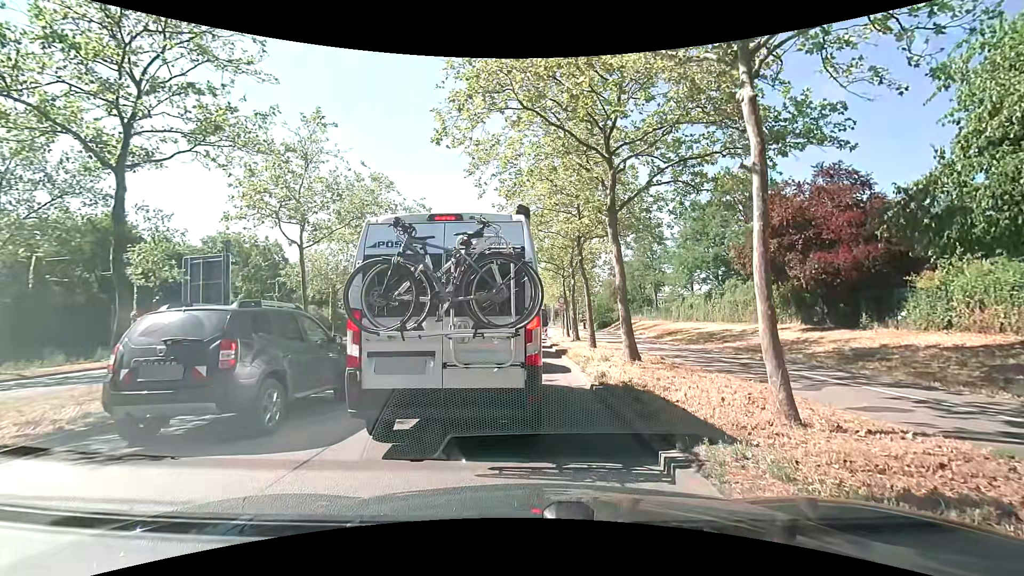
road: primary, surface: asphalt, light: Day
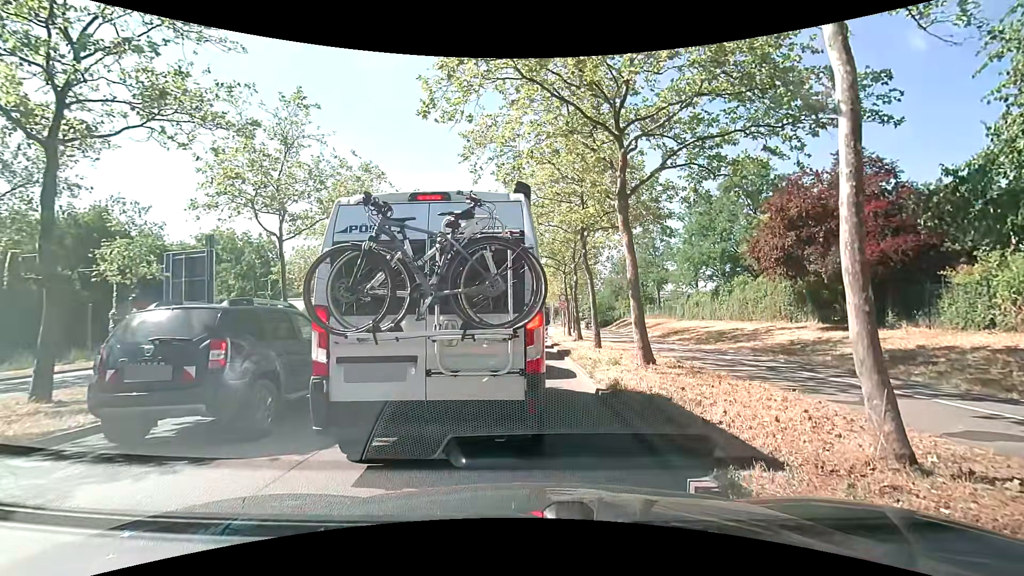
(0.0, +1.6) m; 0°
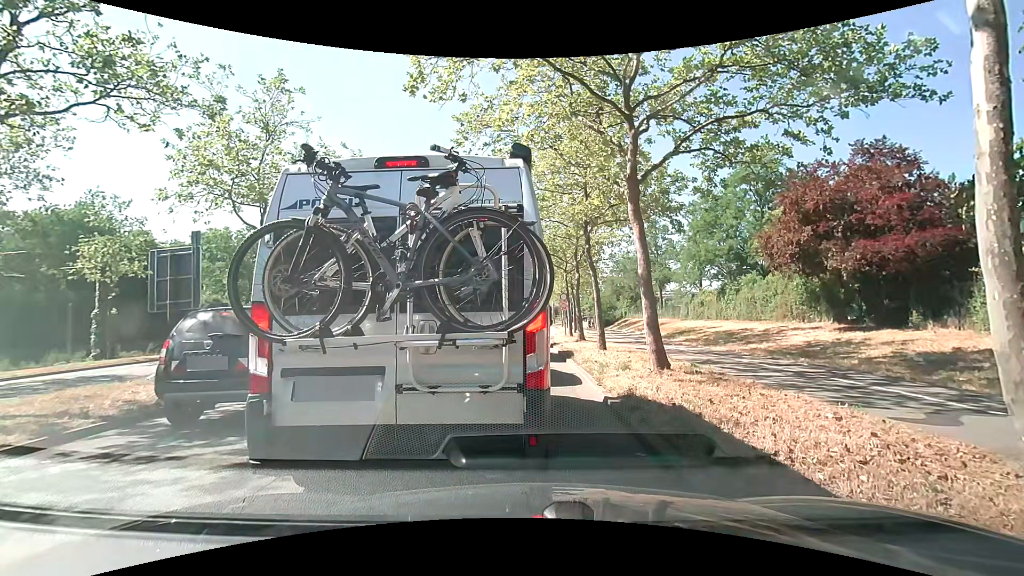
(0.0, +1.2) m; 0°
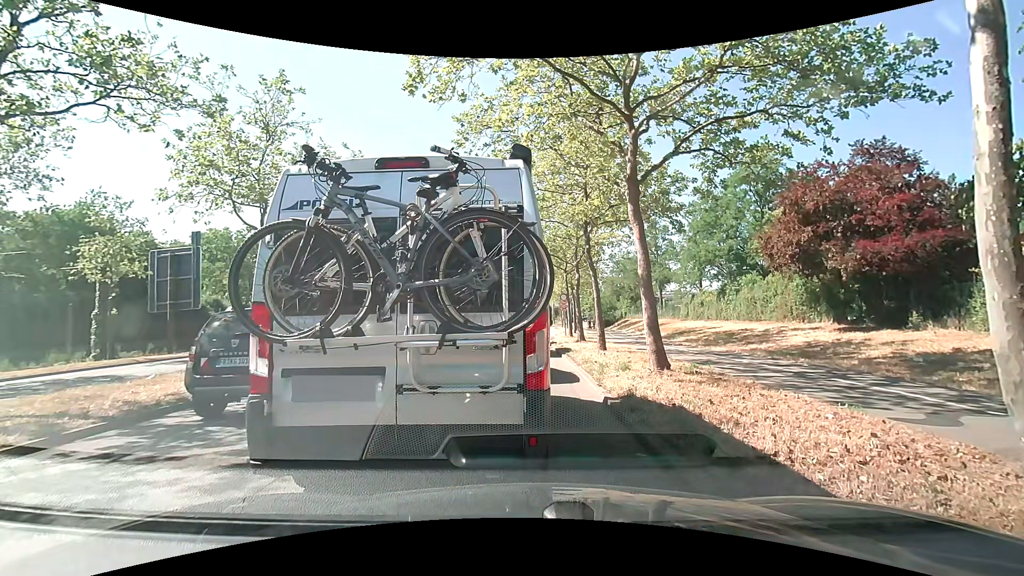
(0.0, 0.0) m; 0°
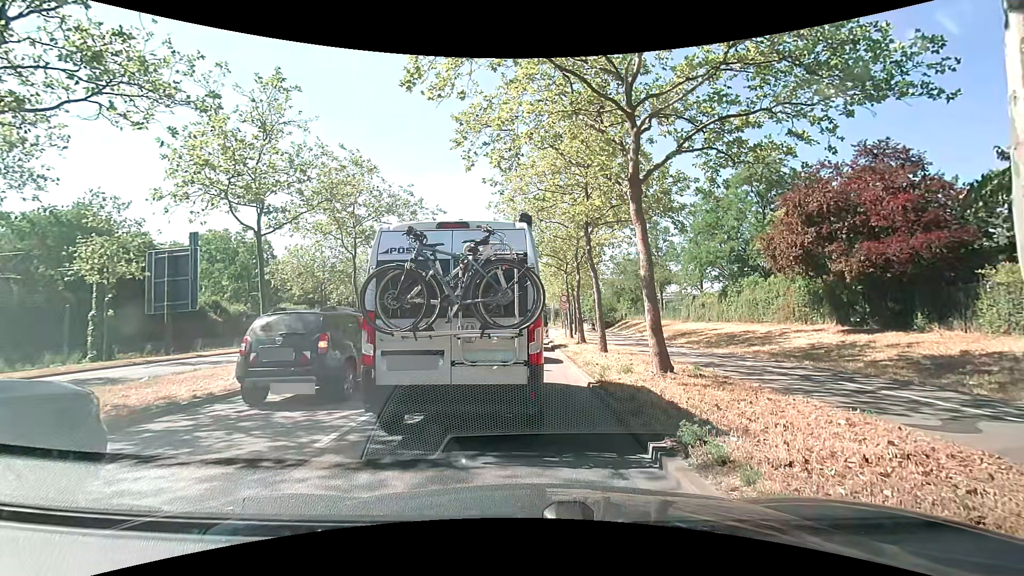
(0.0, +0.2) m; 0°
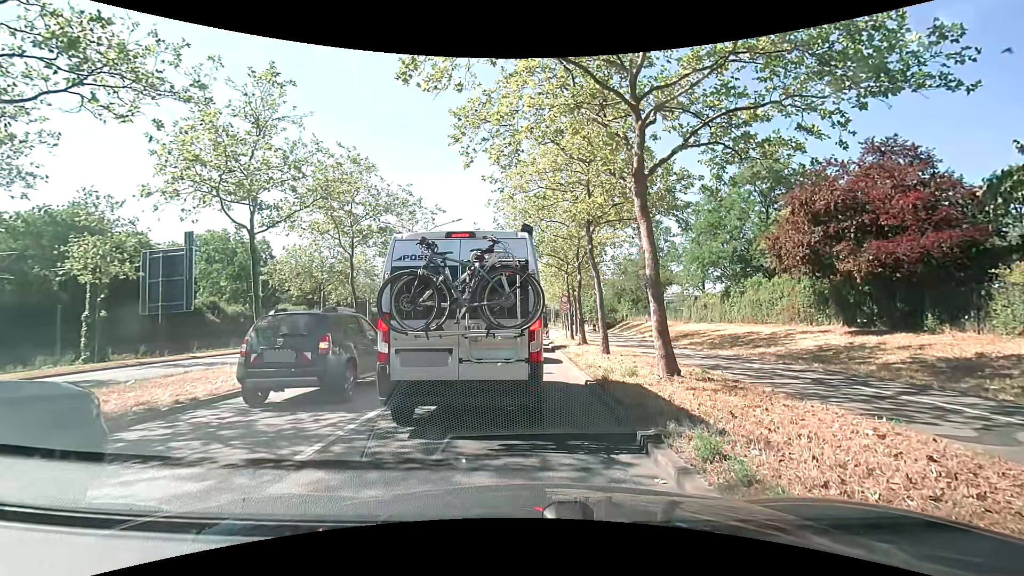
(0.0, +0.5) m; 0°
